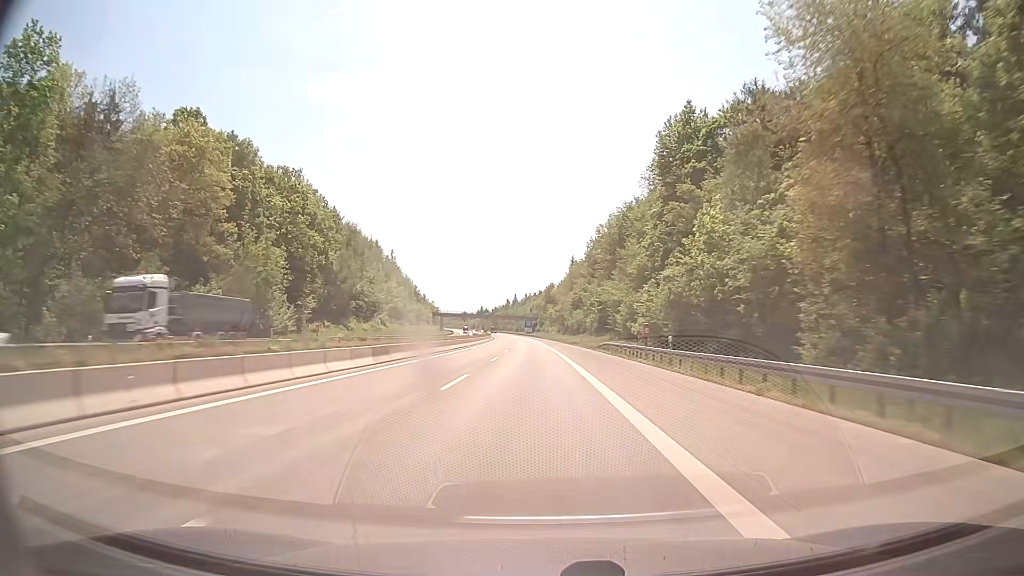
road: motorway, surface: concrete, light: Day
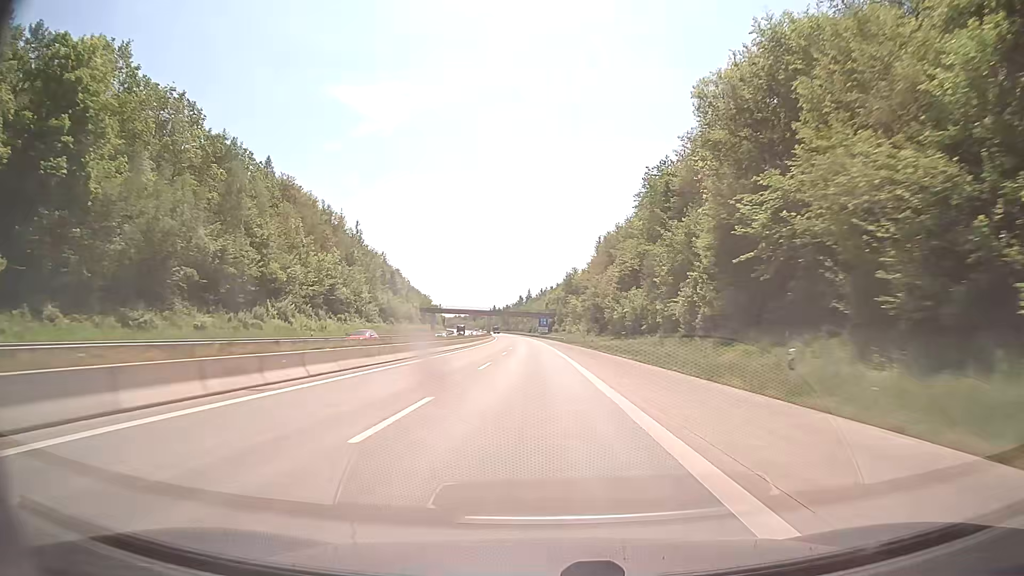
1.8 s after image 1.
(-0.8, +62.2) m; -2°
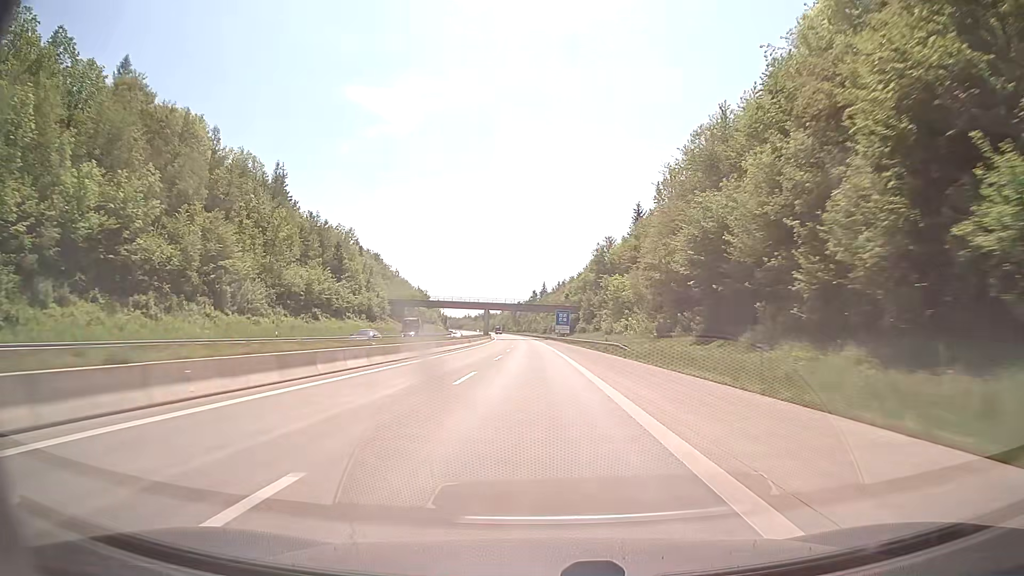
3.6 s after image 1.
(-0.6, +62.3) m; -1°
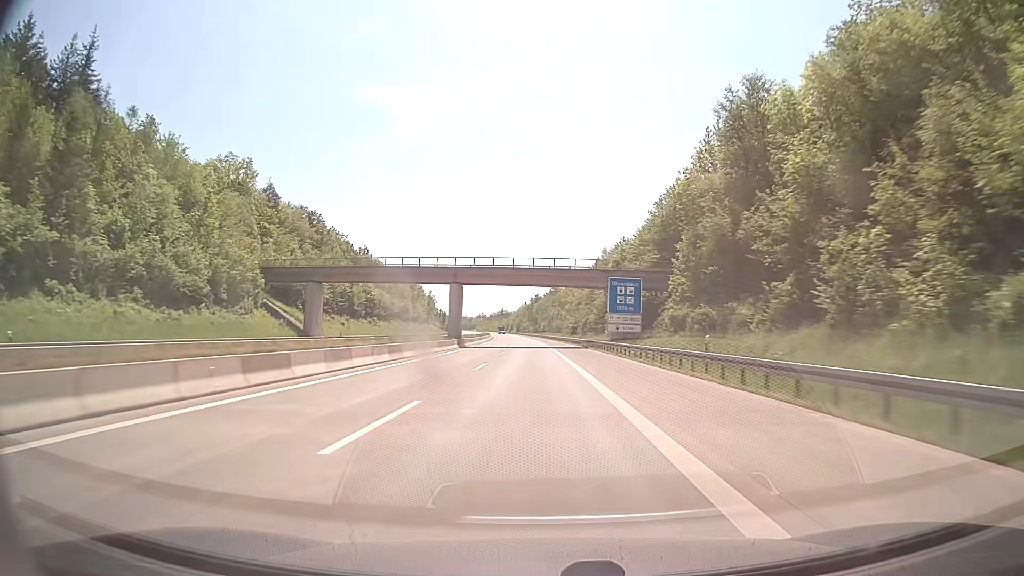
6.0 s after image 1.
(-1.2, +83.0) m; -2°
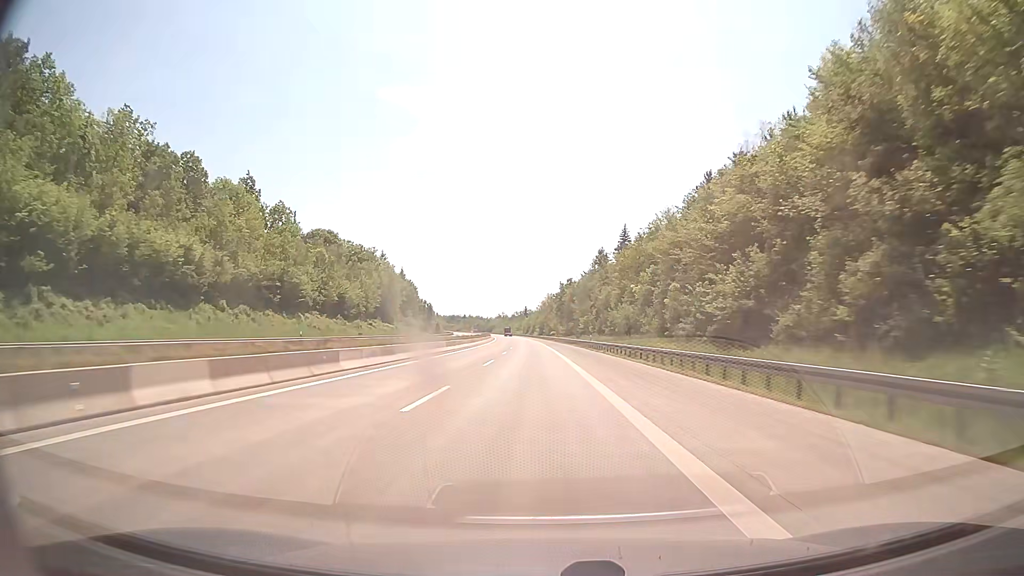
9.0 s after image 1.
(-2.3, +103.7) m; -2°
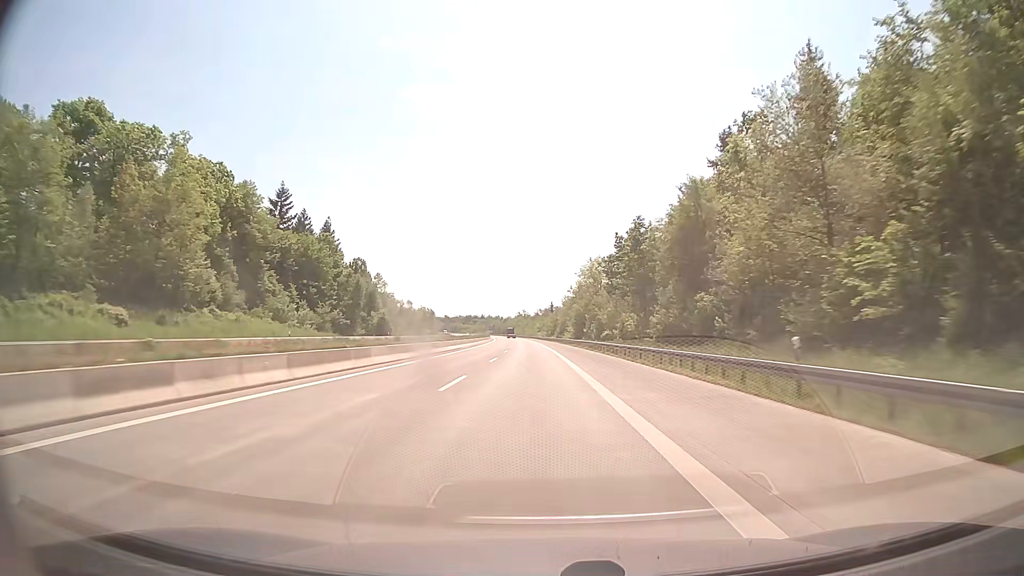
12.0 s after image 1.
(-2.3, +103.8) m; -2°
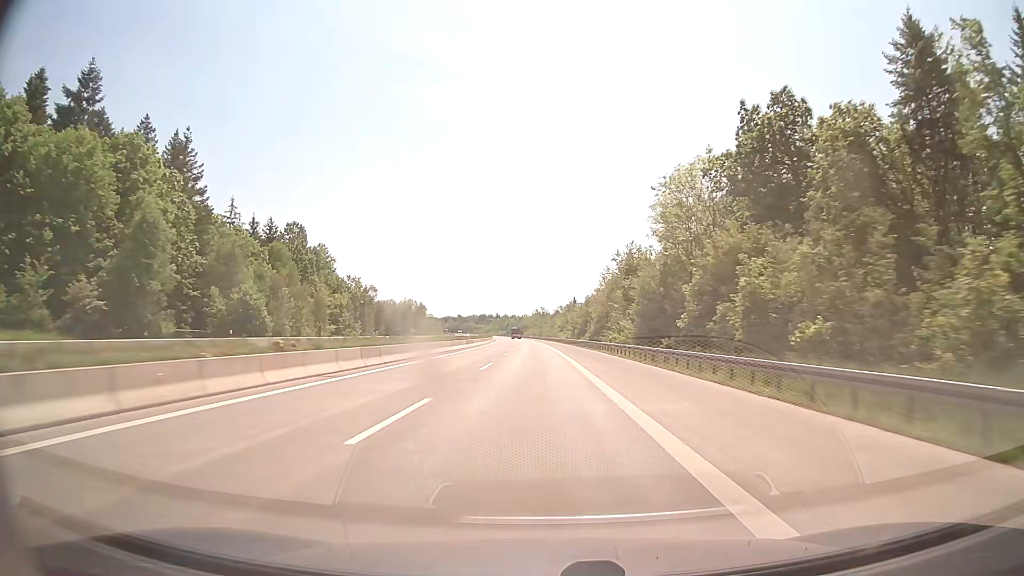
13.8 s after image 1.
(-0.9, +62.3) m; -2°
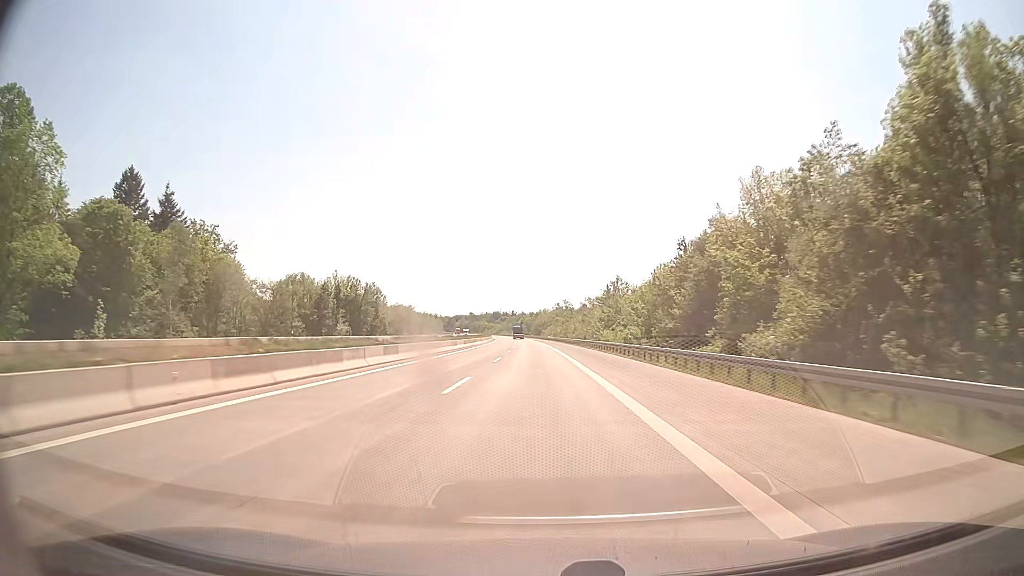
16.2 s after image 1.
(-1.2, +83.0) m; -2°
(0, +10) (0, +20) (0, +30) (0, +40) (-1, +50) (-1, +60) (-1, +70) (-1, +80) (-2, +90) (-2, +100) m
